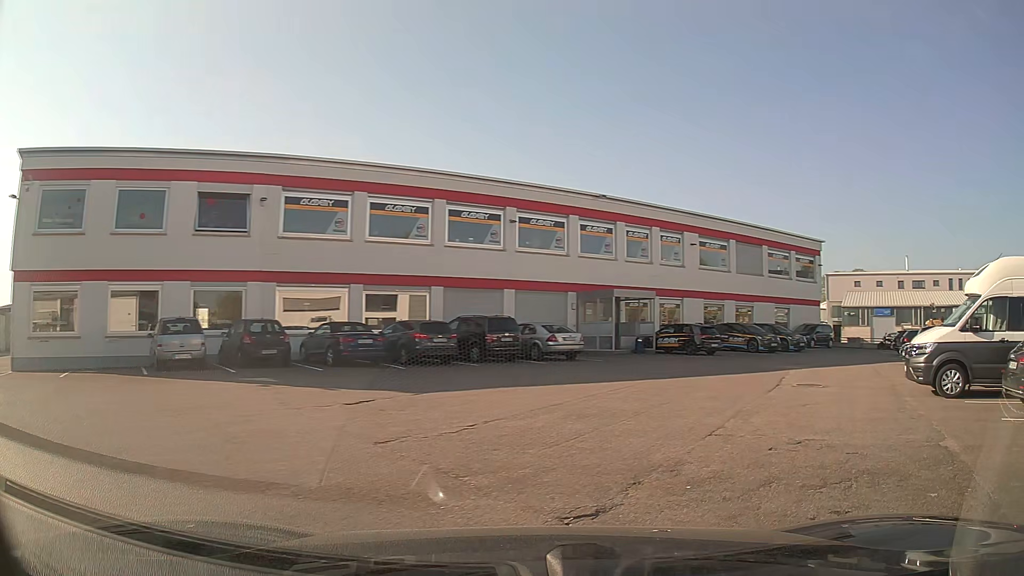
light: Day
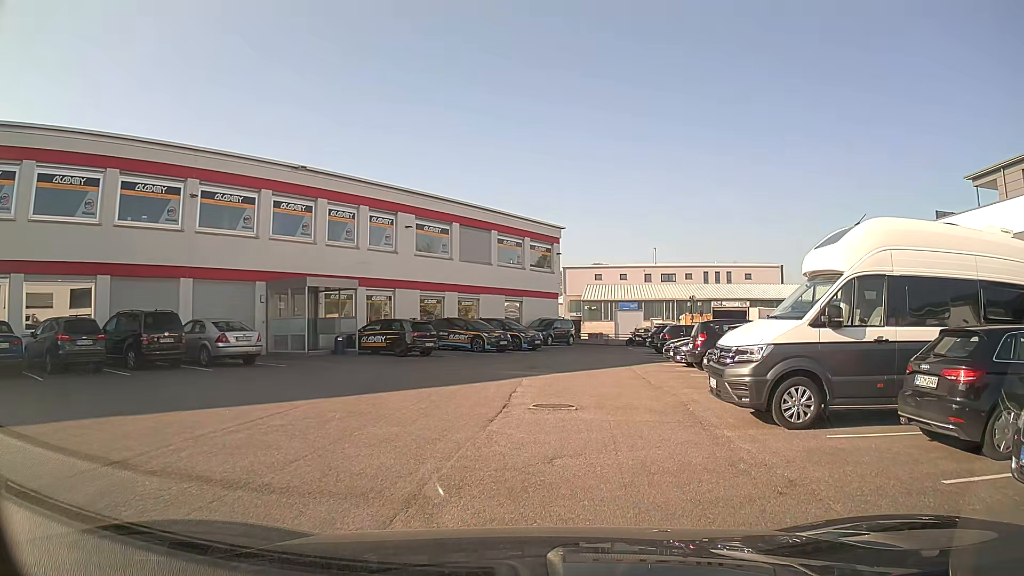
(+1.3, +5.2) m; +22°
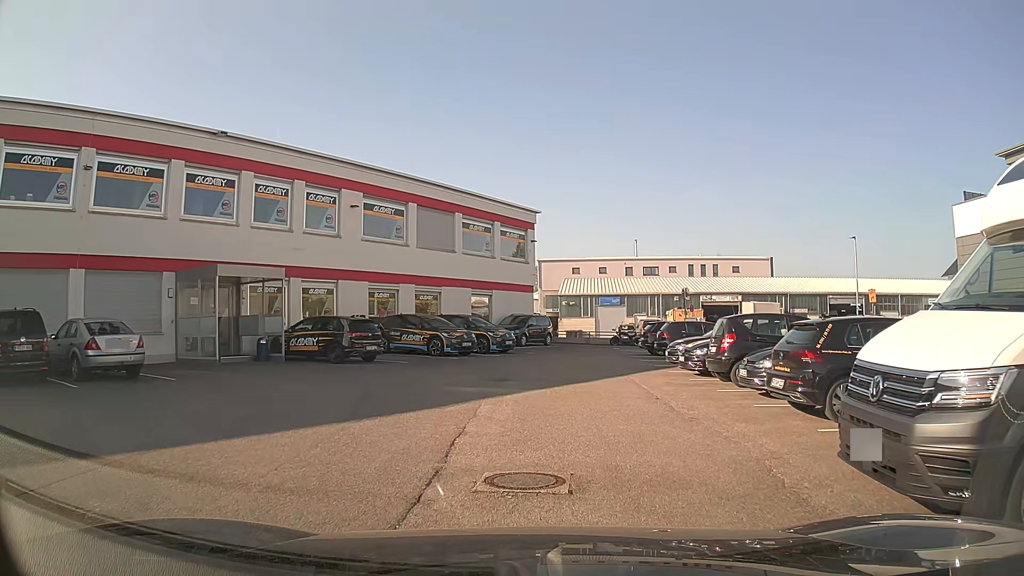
(+0.2, +5.4) m; +2°
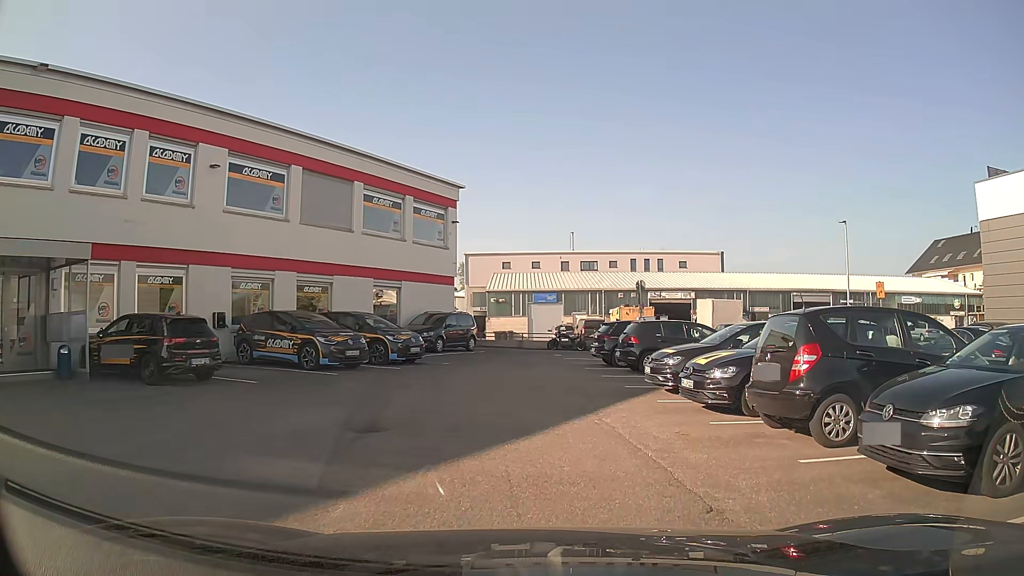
(+0.3, +7.3) m; +7°
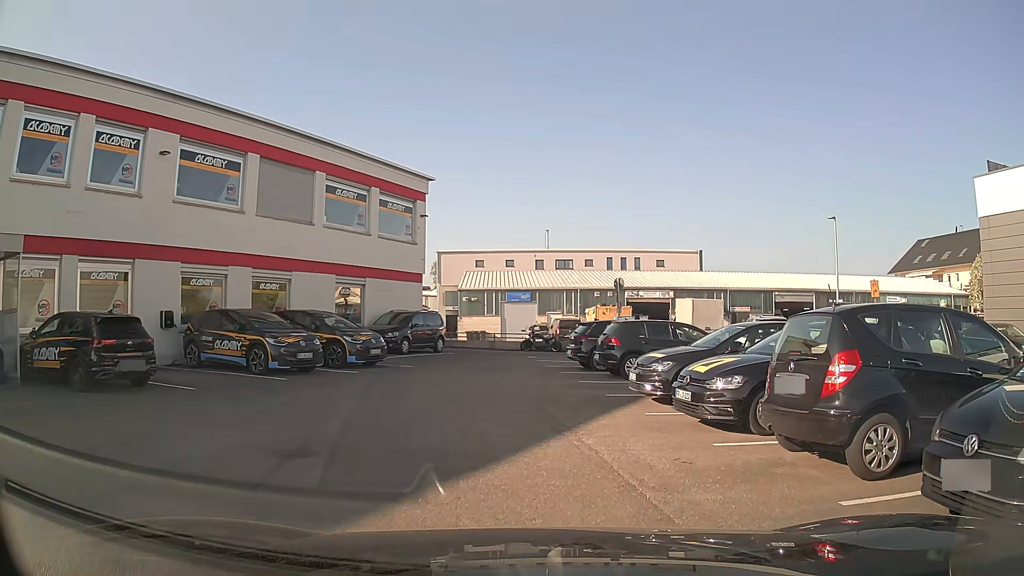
(0.0, +1.7) m; +3°
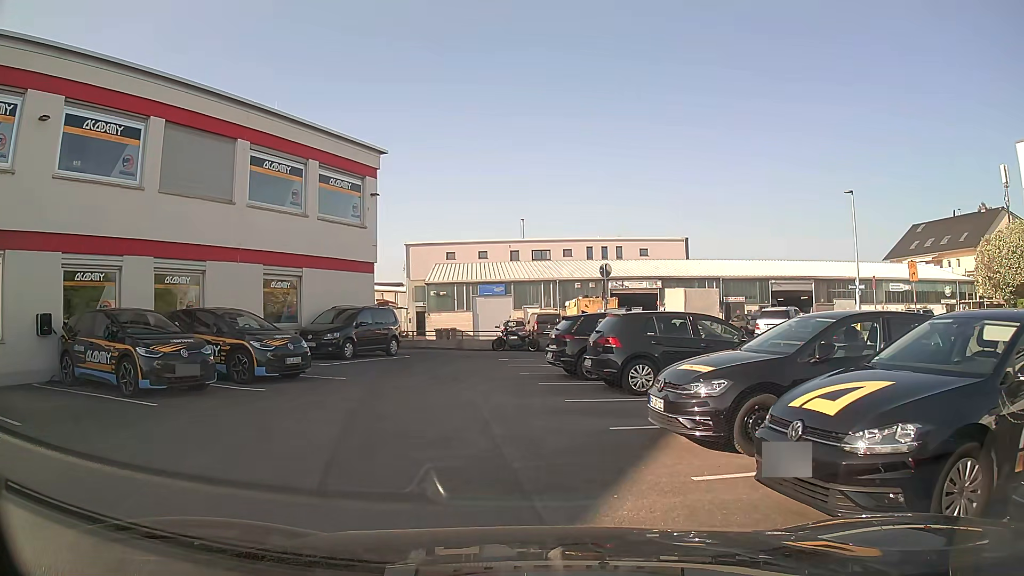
(0.0, +4.6) m; 0°
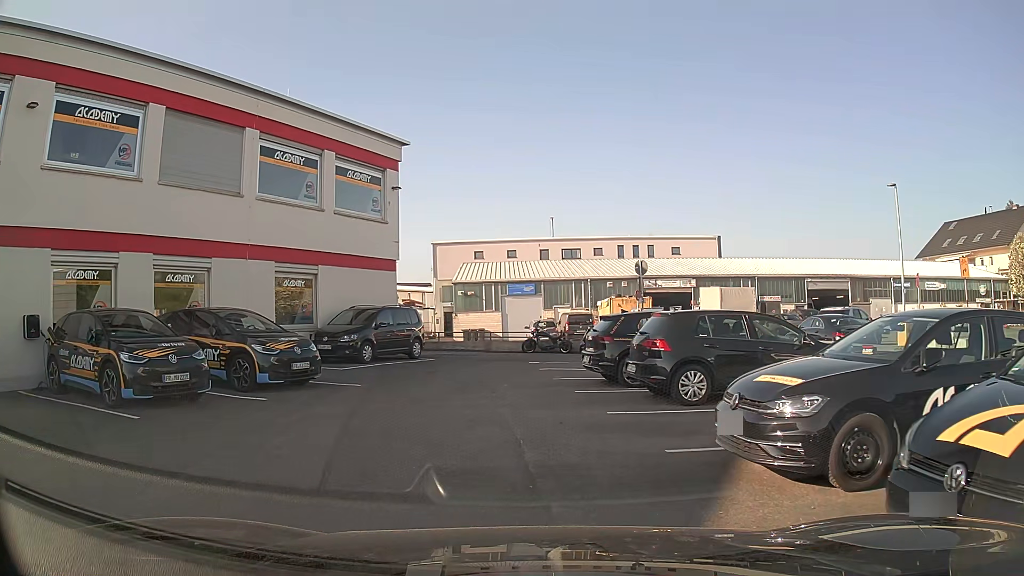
(0.0, +1.5) m; -2°
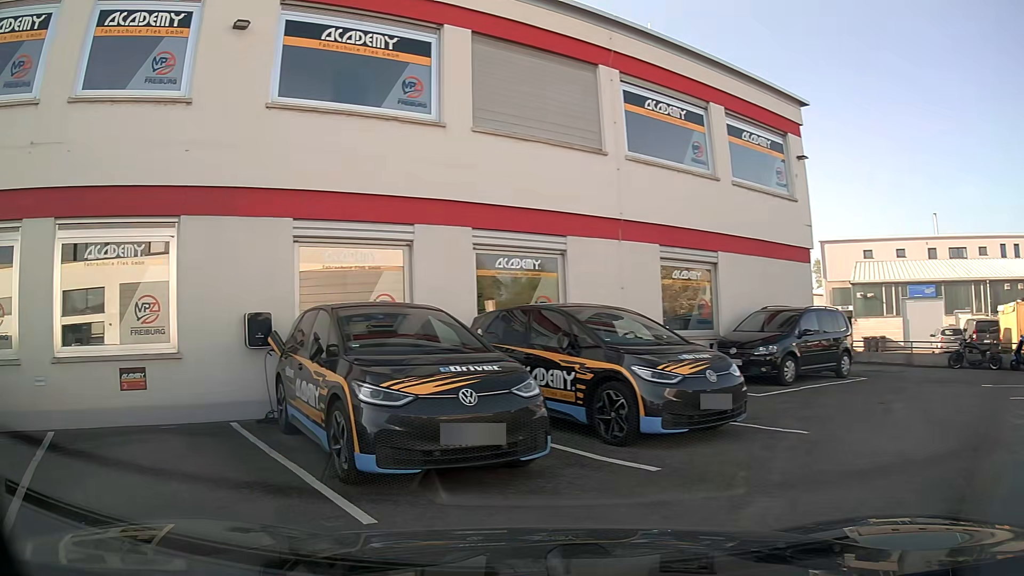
(-1.2, +5.1) m; -32°
